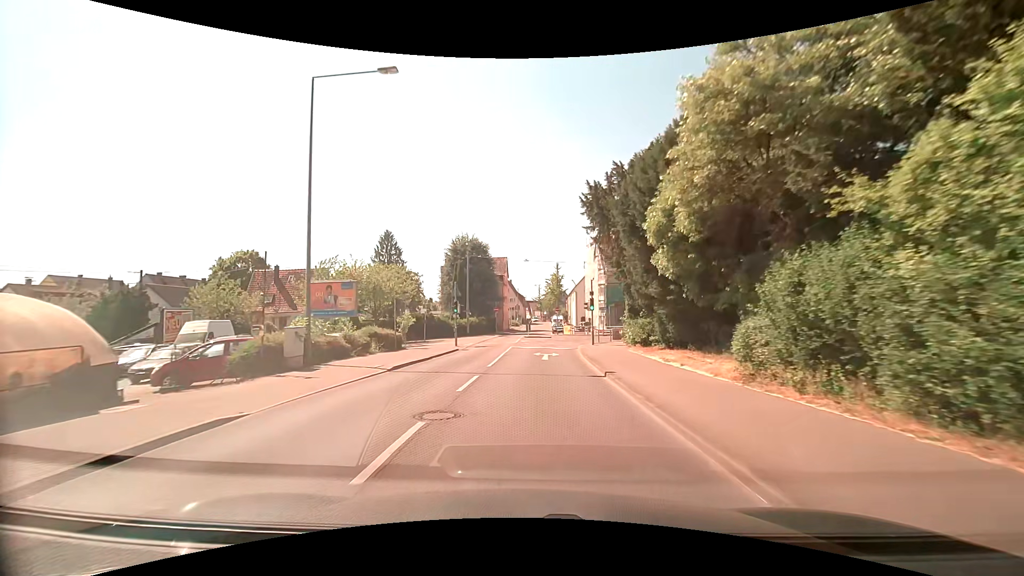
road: tertiary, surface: asphalt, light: Day
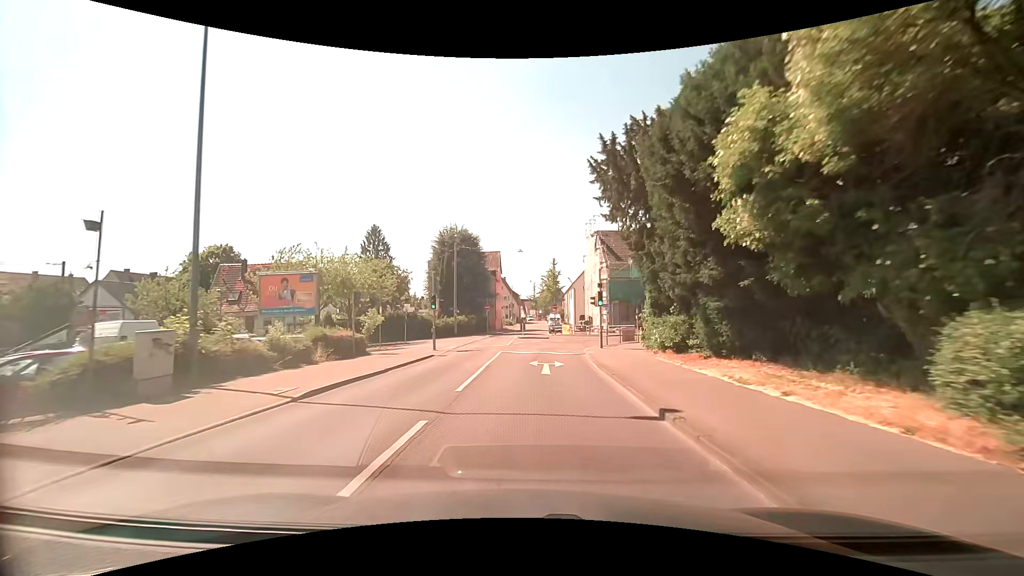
(0.0, +6.0) m; 0°
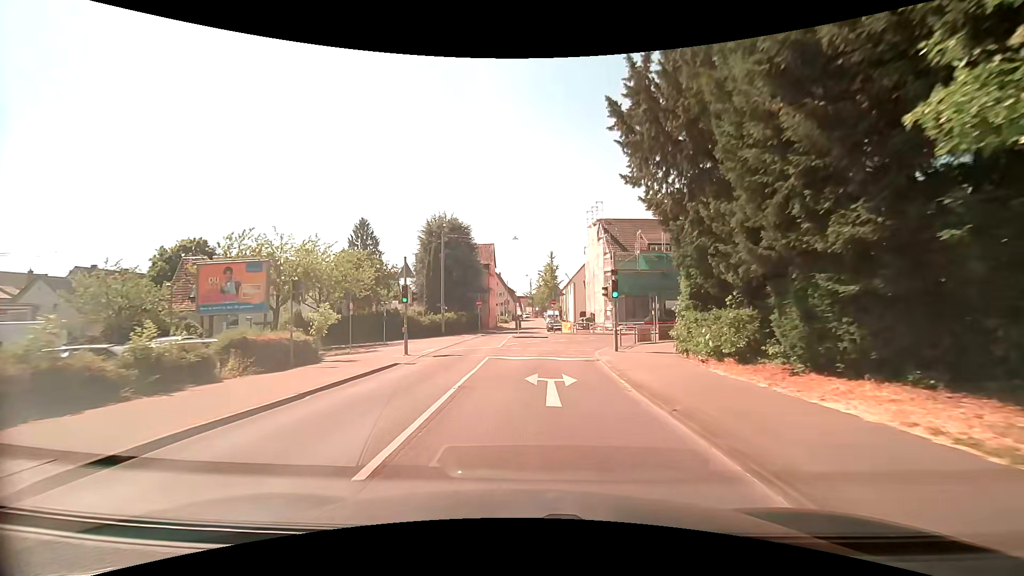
(0.0, +5.5) m; +1°
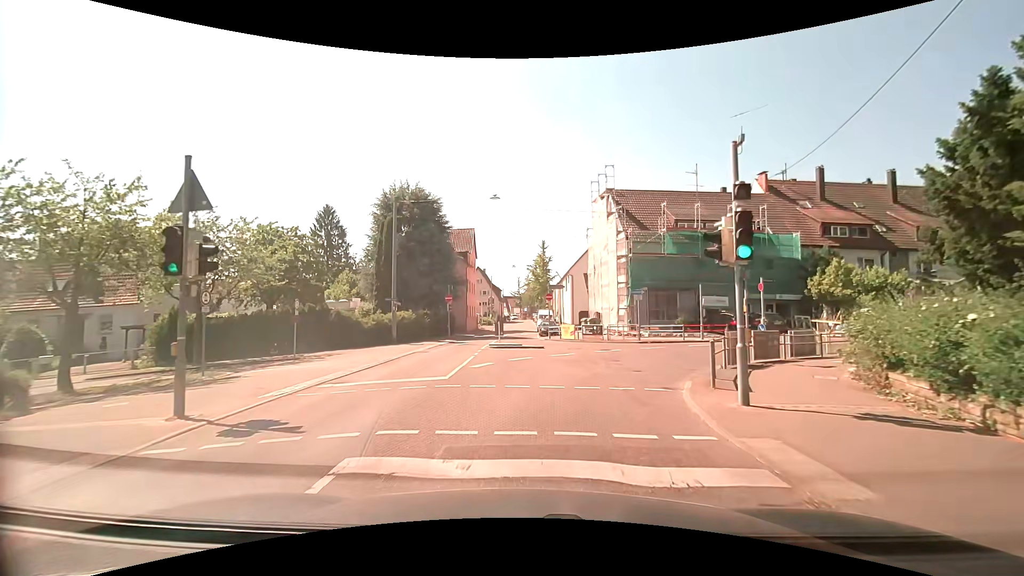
(0.0, +13.3) m; +1°
